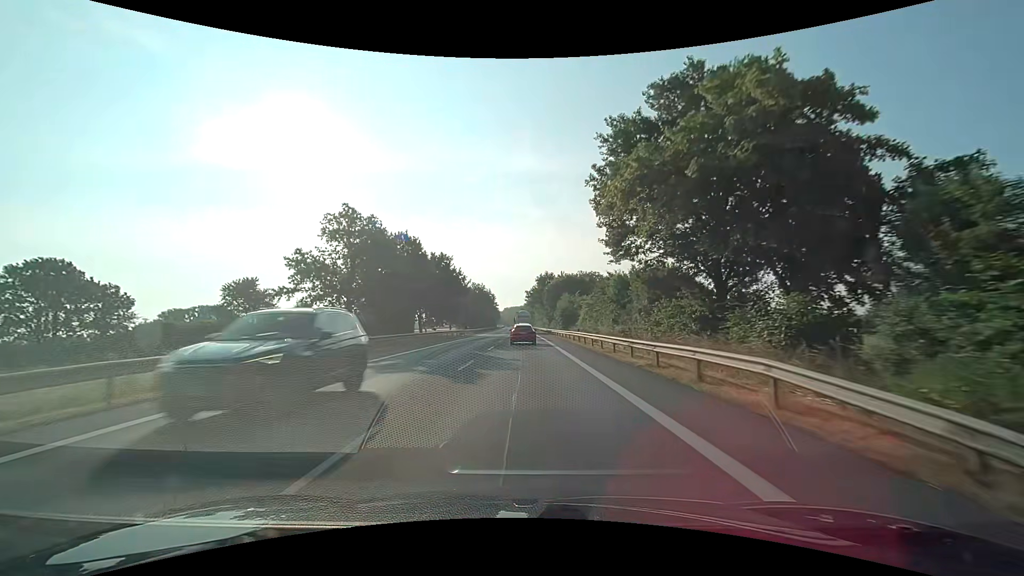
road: primary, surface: asphalt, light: Day
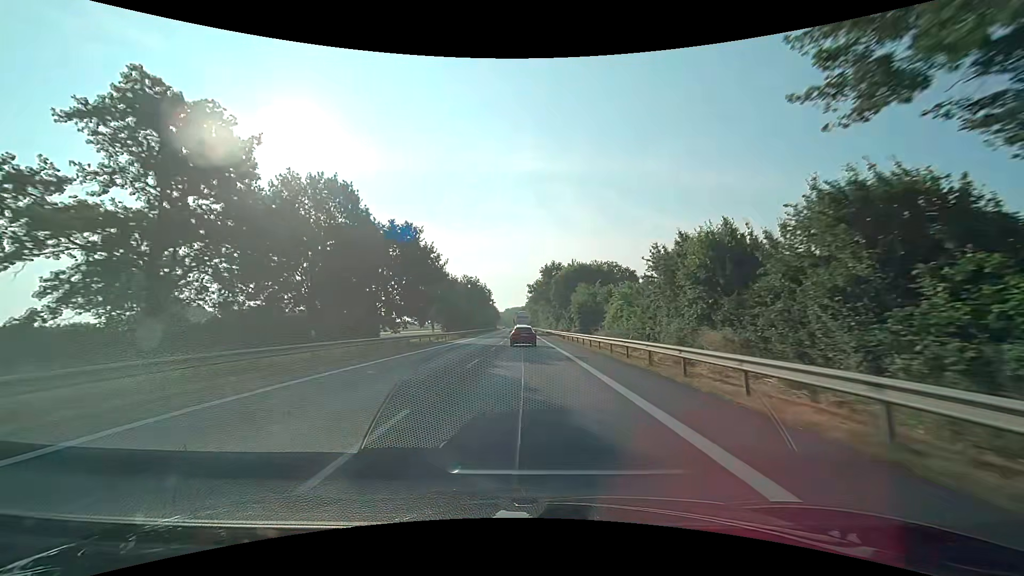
(0.0, +22.8) m; 0°
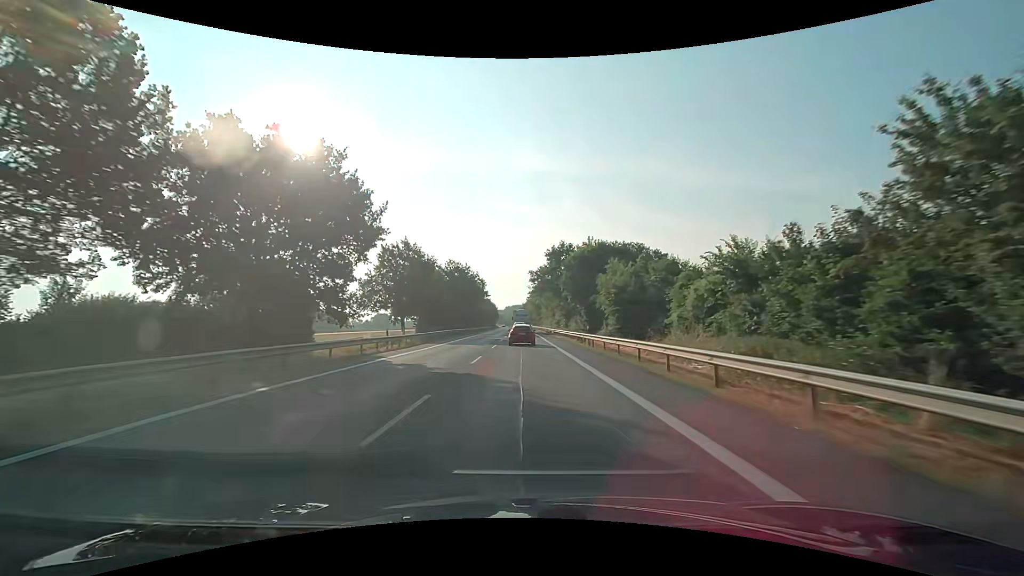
(-0.1, +22.4) m; 0°
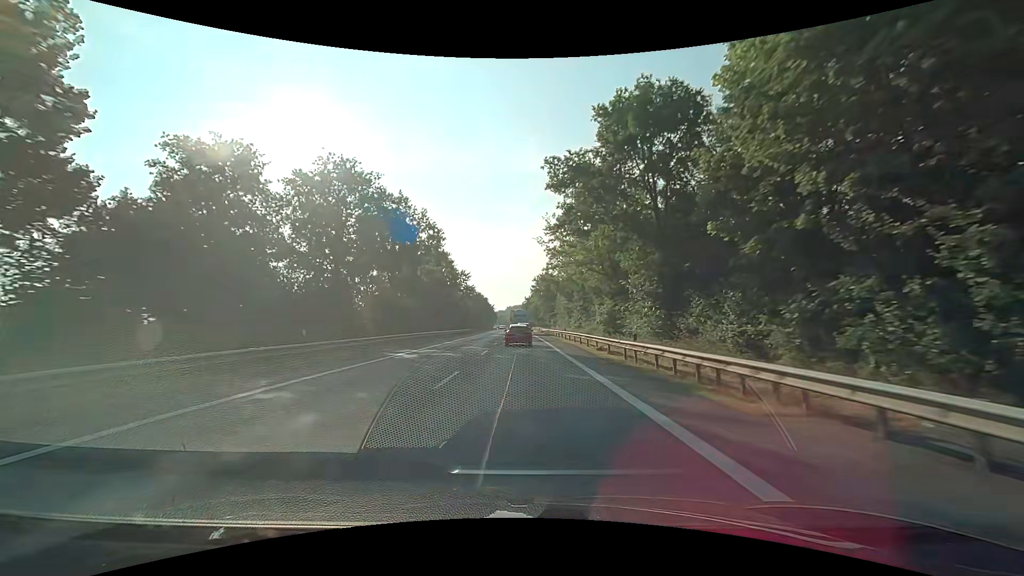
(-0.2, +55.2) m; 0°
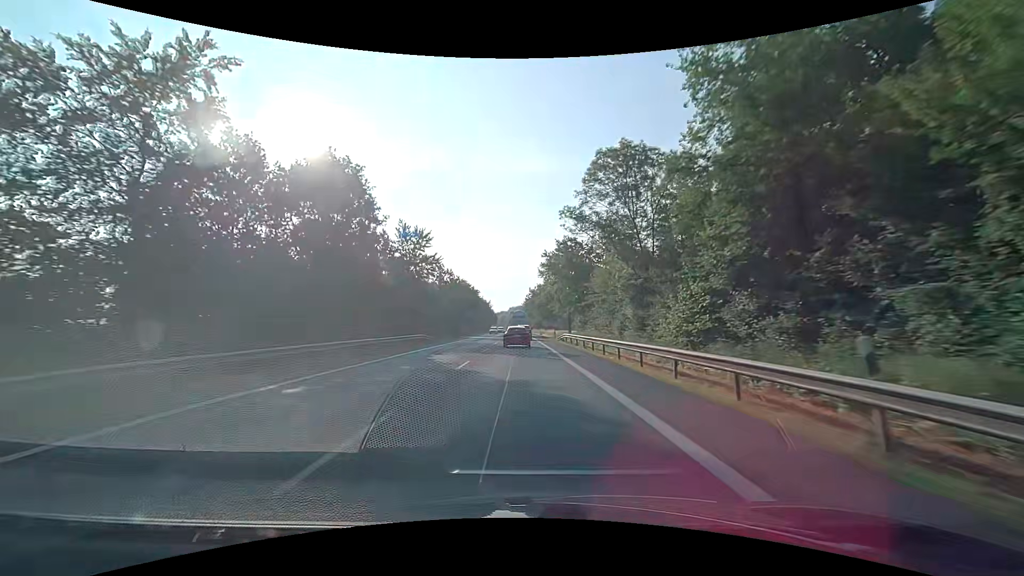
(-0.2, +43.4) m; -1°
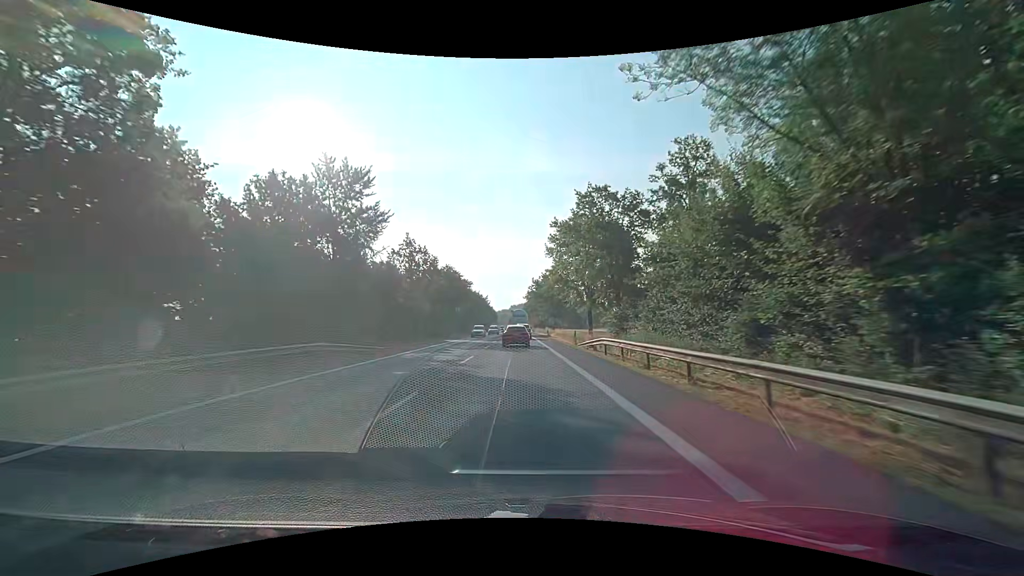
(0.0, +21.4) m; 0°
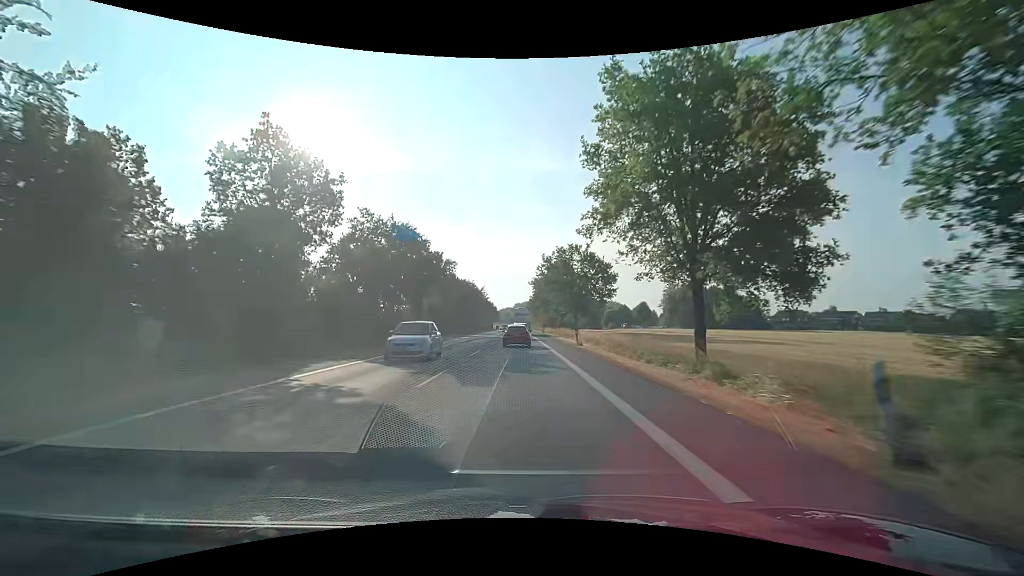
(-0.2, +31.7) m; -1°
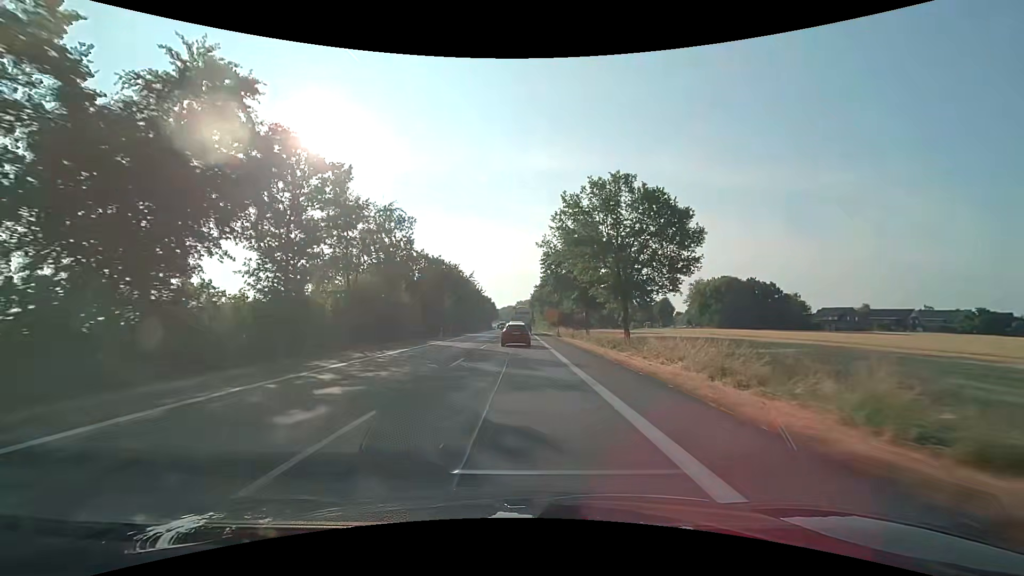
(0.0, +30.9) m; 0°
(0, +10) (0, +20) (0, +30) (0, +40) (0, +50) (0, +60) (-1, +70) (-1, +80) (-1, +90) (-1, +100) m
